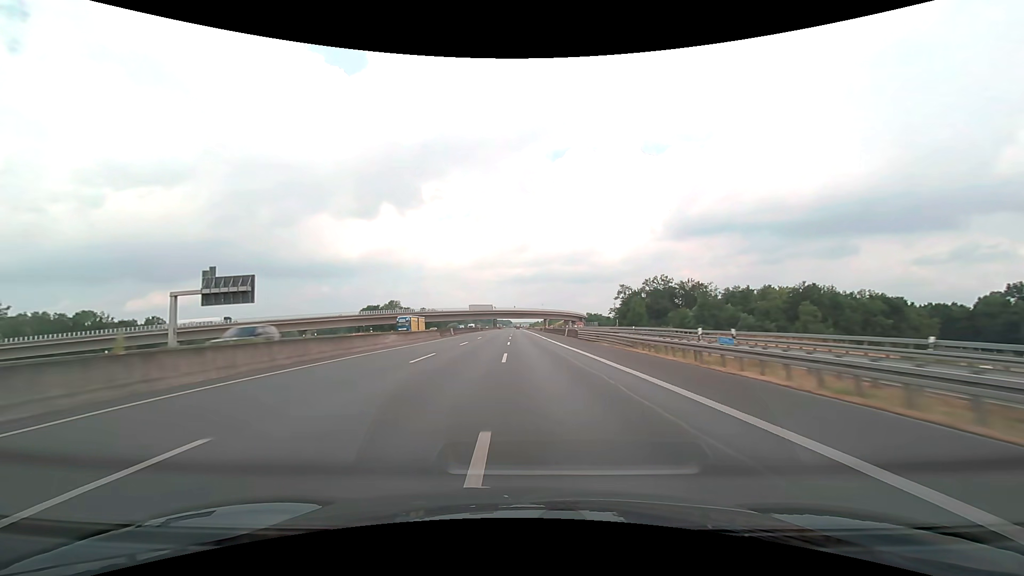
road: motorway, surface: asphalt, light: Day
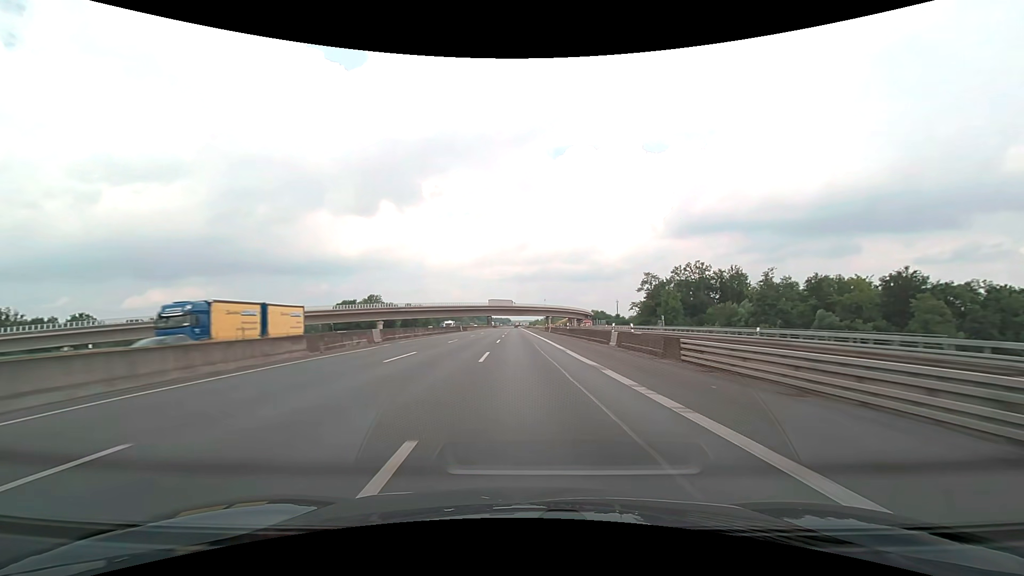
(0.0, +36.4) m; 0°
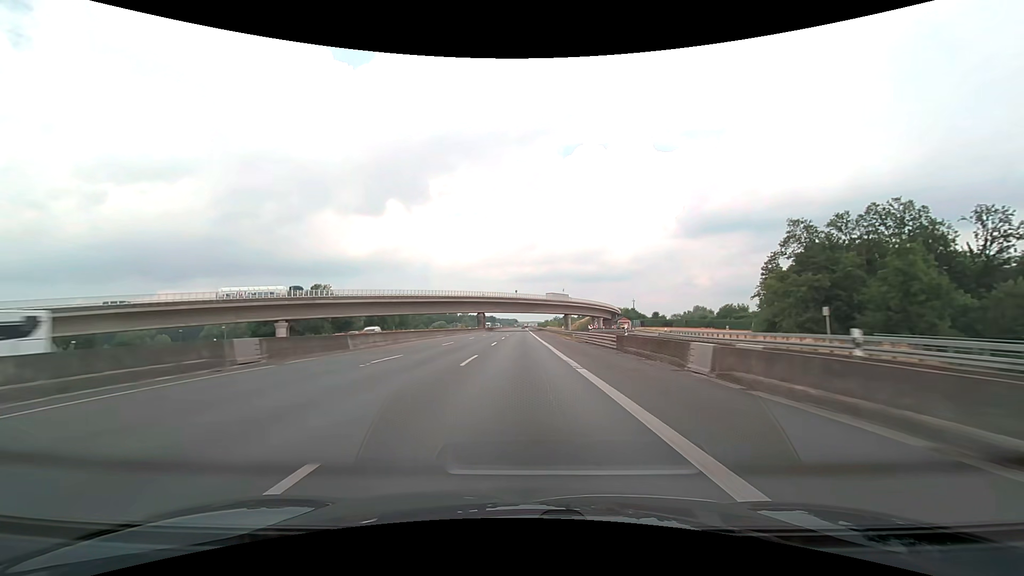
(-0.5, +72.6) m; -1°
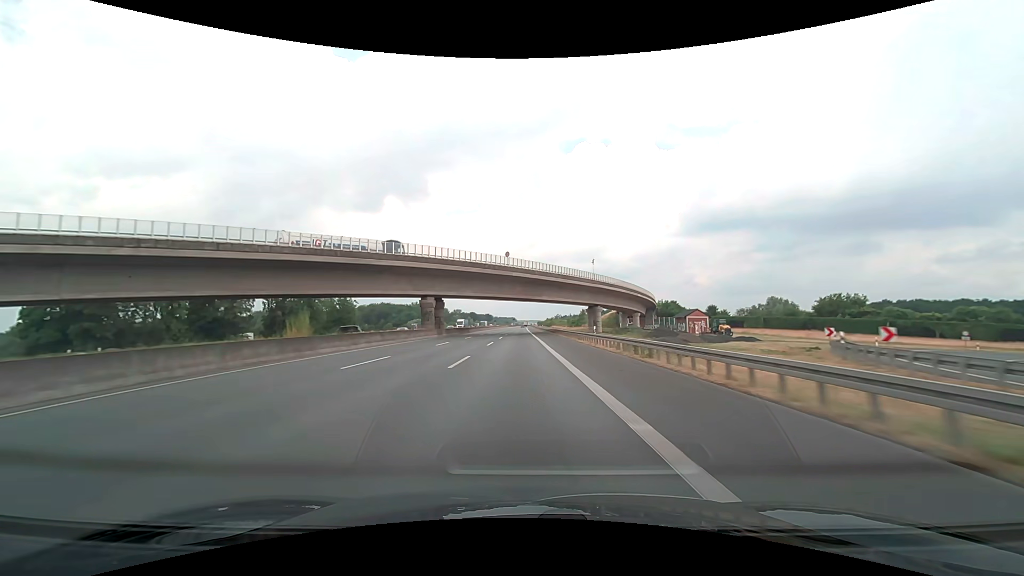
(-0.2, +72.3) m; 0°
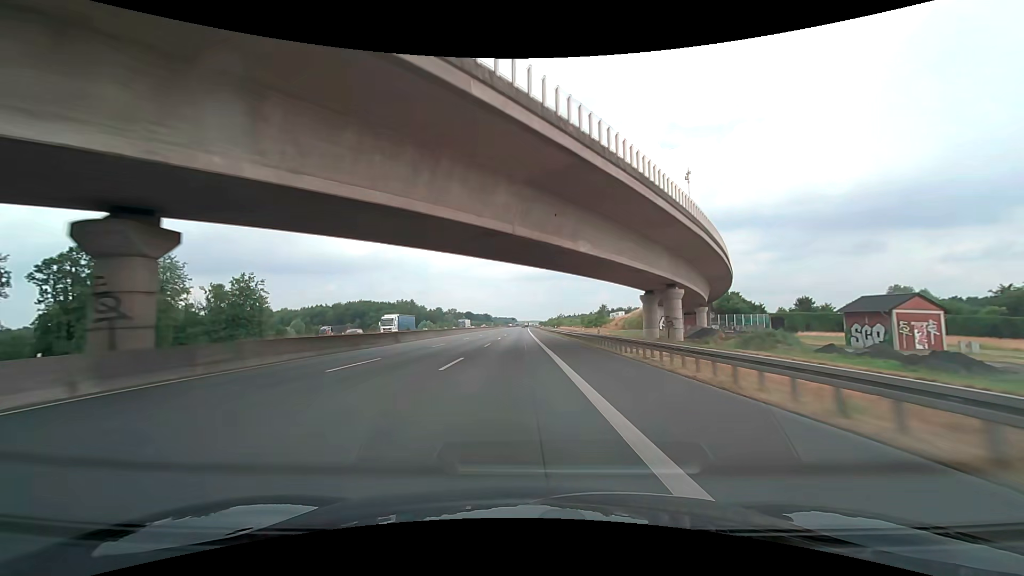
(0.0, +54.2) m; 0°
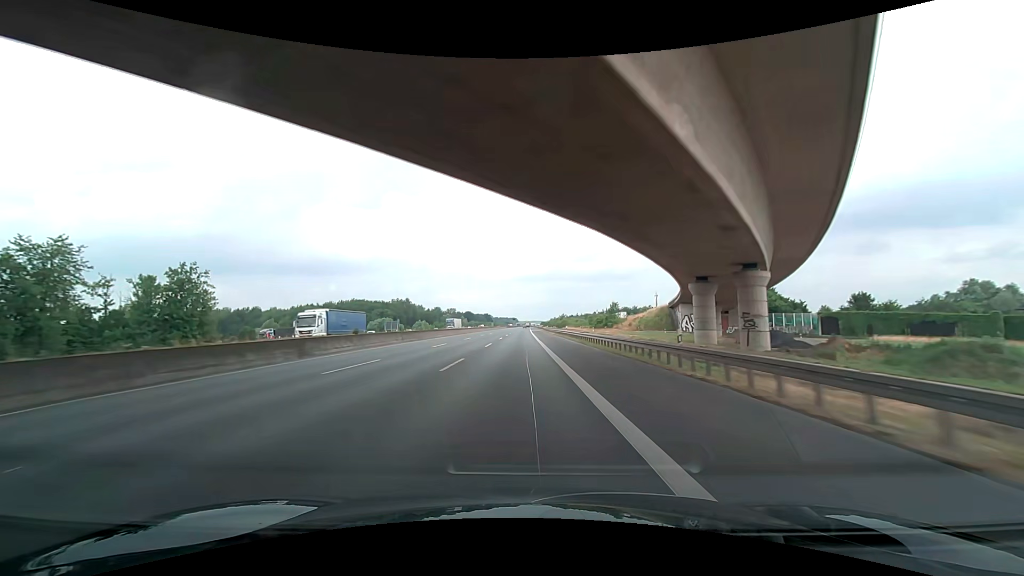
(+0.1, +18.0) m; 0°
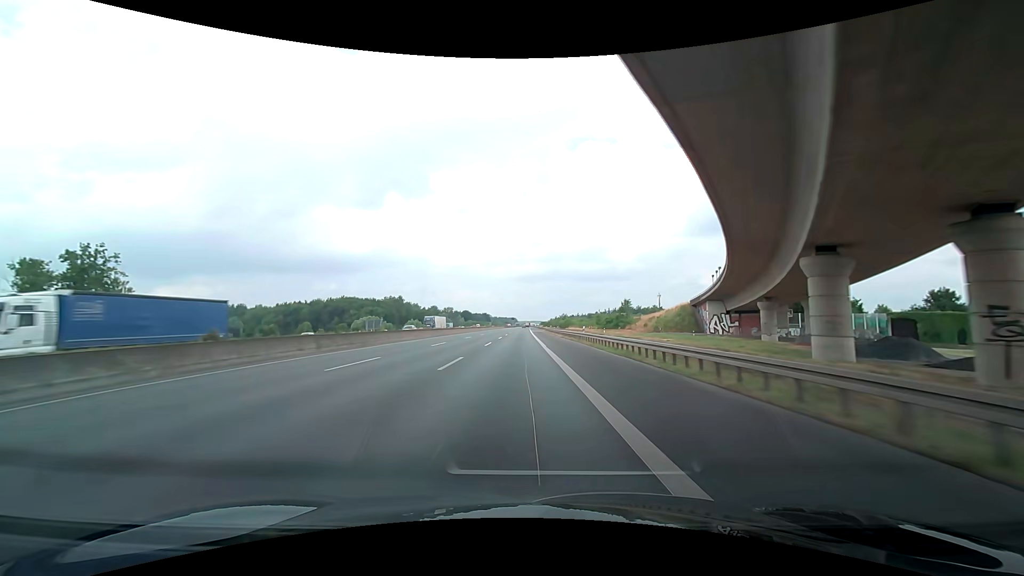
(-0.1, +18.0) m; 0°
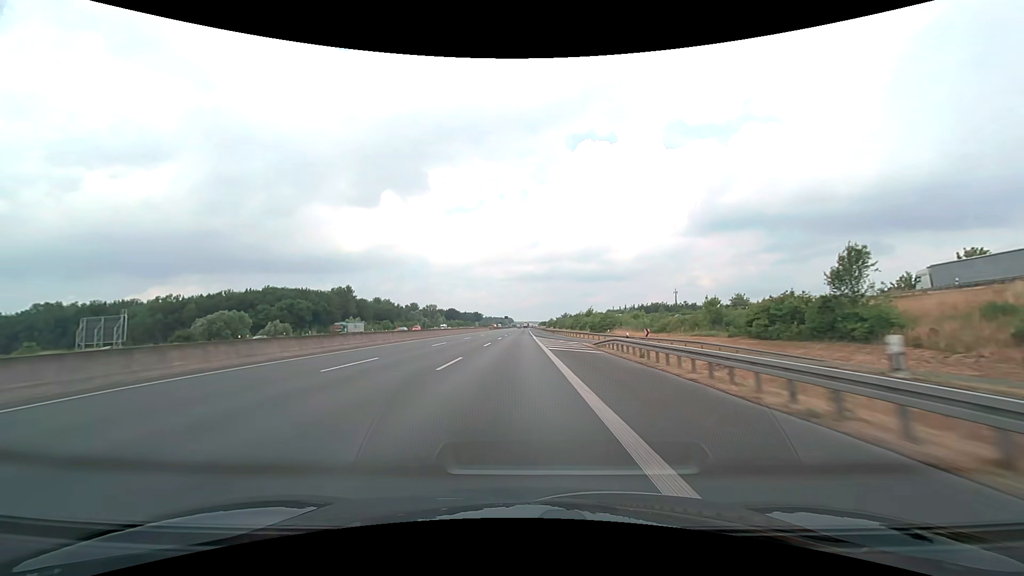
(-0.7, +89.9) m; 0°
(0, +10) (0, +20) (0, +30) (0, +40) (0, +50) (0, +60) (0, +70) (0, +80) (0, +90) (0, +100) m
